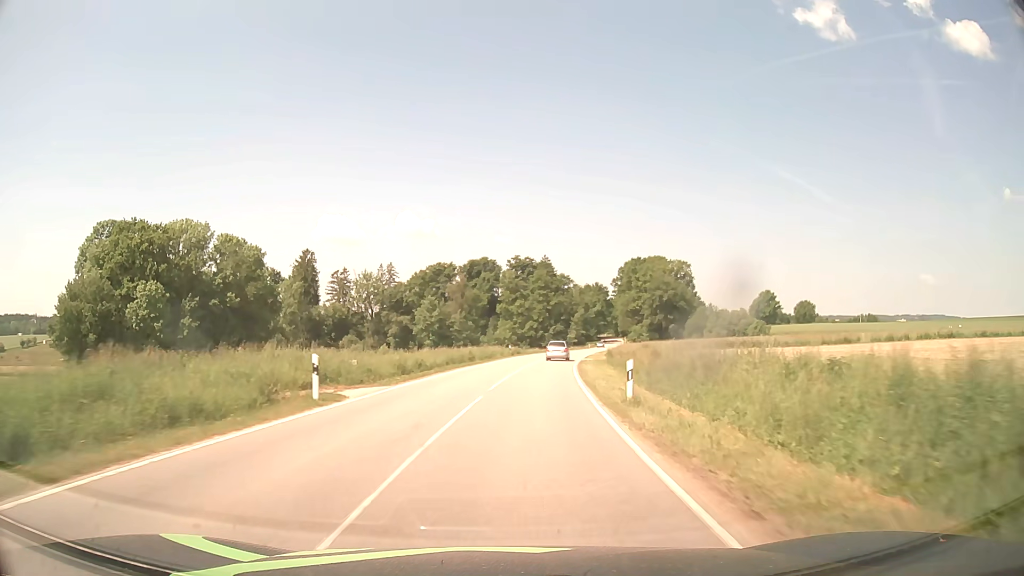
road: tertiary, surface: asphalt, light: Day
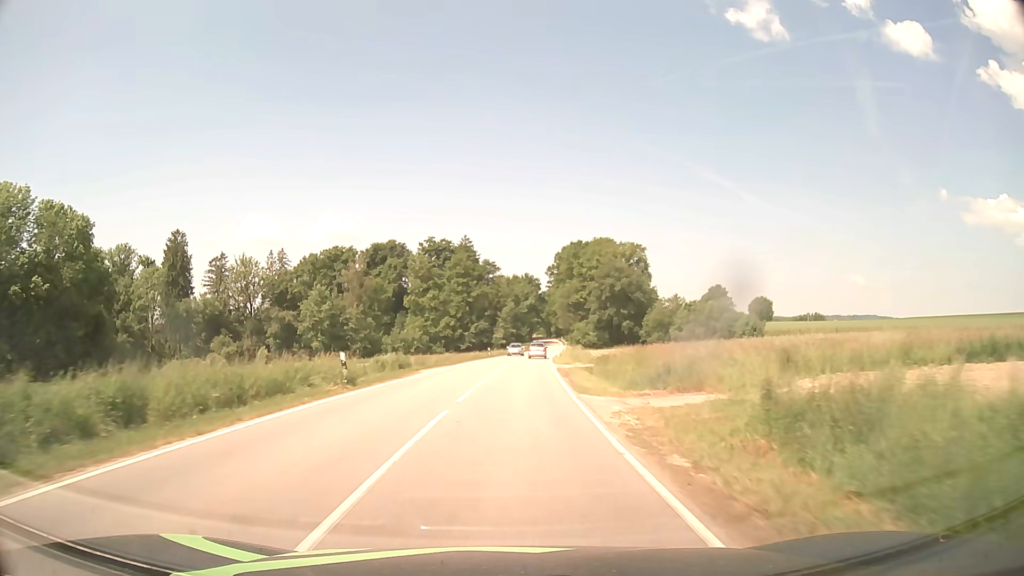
(+2.8, +41.4) m; +7°
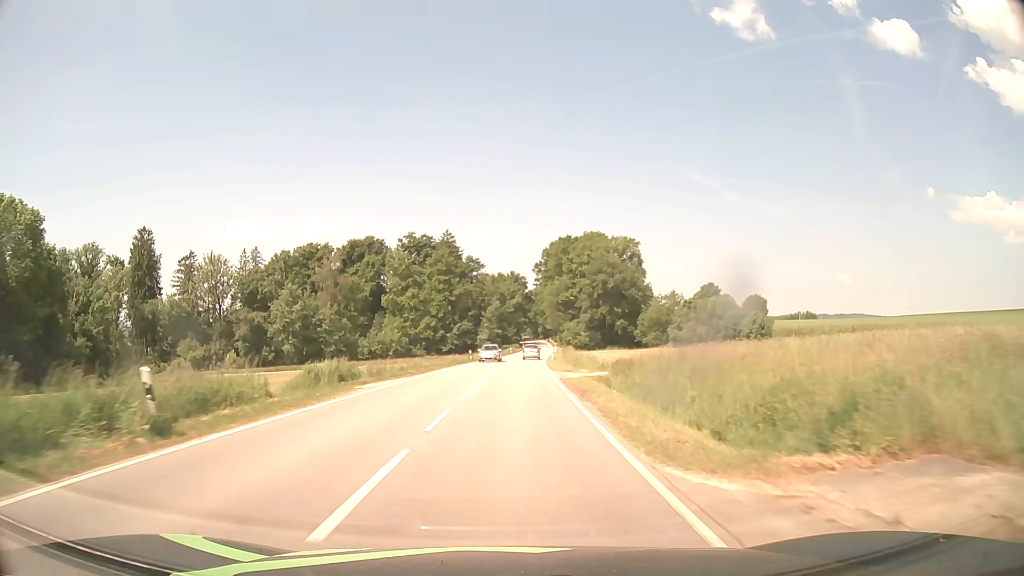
(+0.1, +10.7) m; +1°
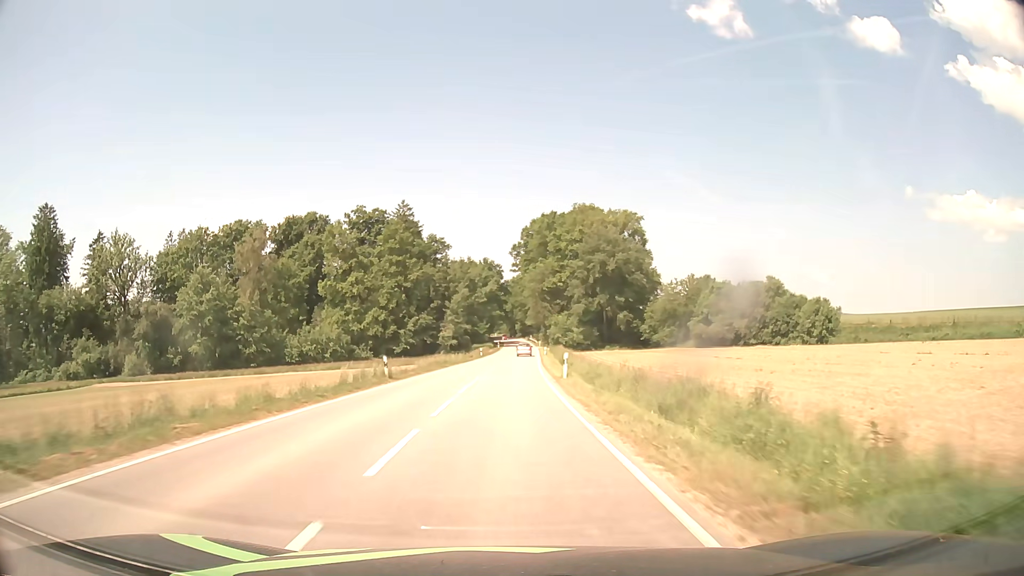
(+0.7, +32.5) m; +2°
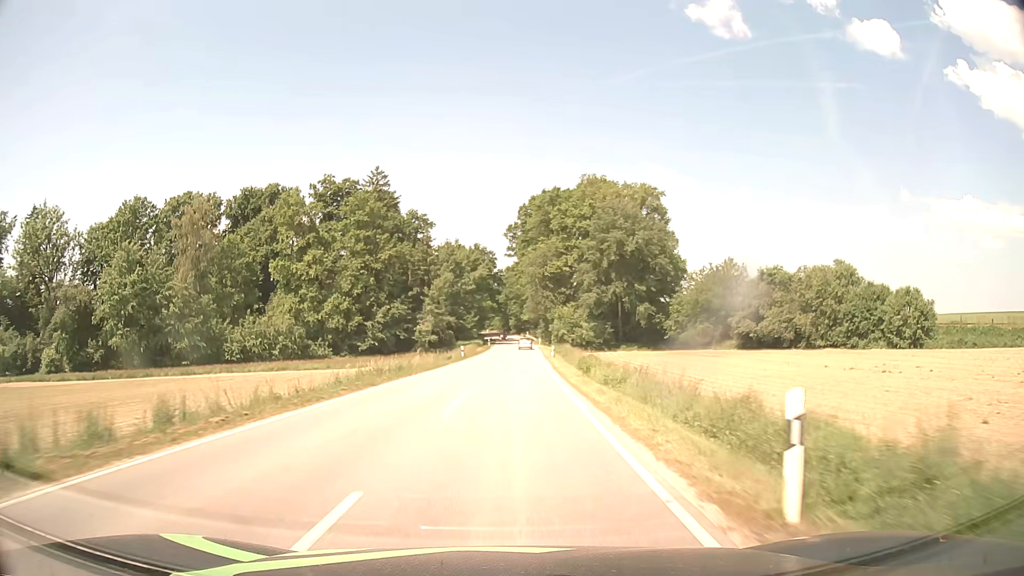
(+0.1, +22.2) m; 0°
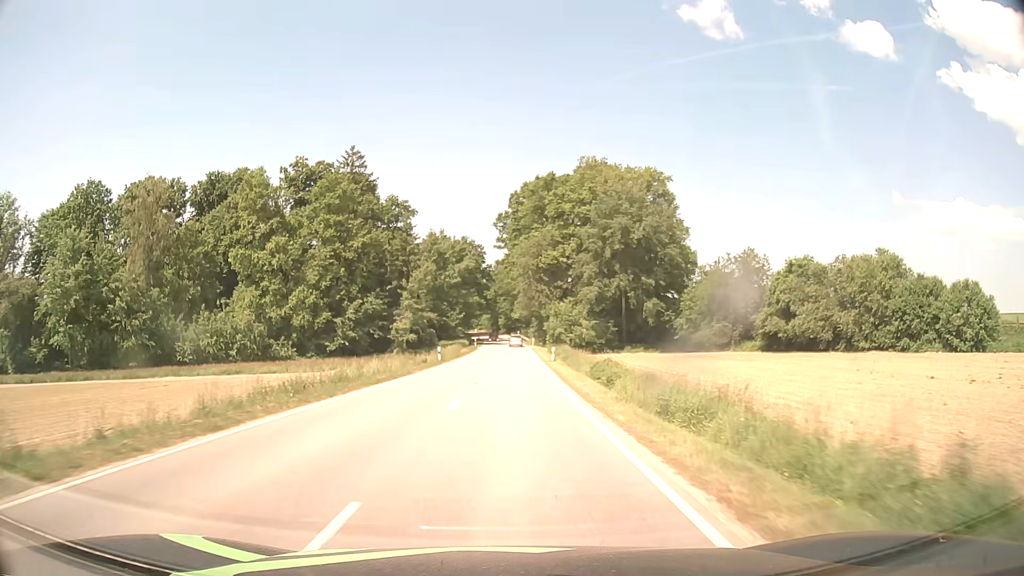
(+0.1, +11.2) m; +1°
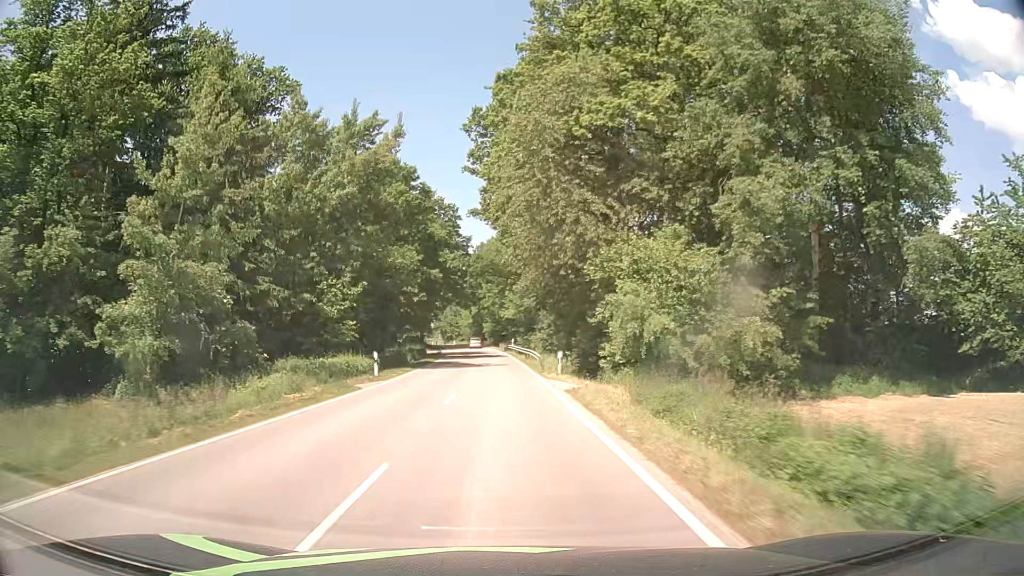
(+1.3, +57.8) m; +1°
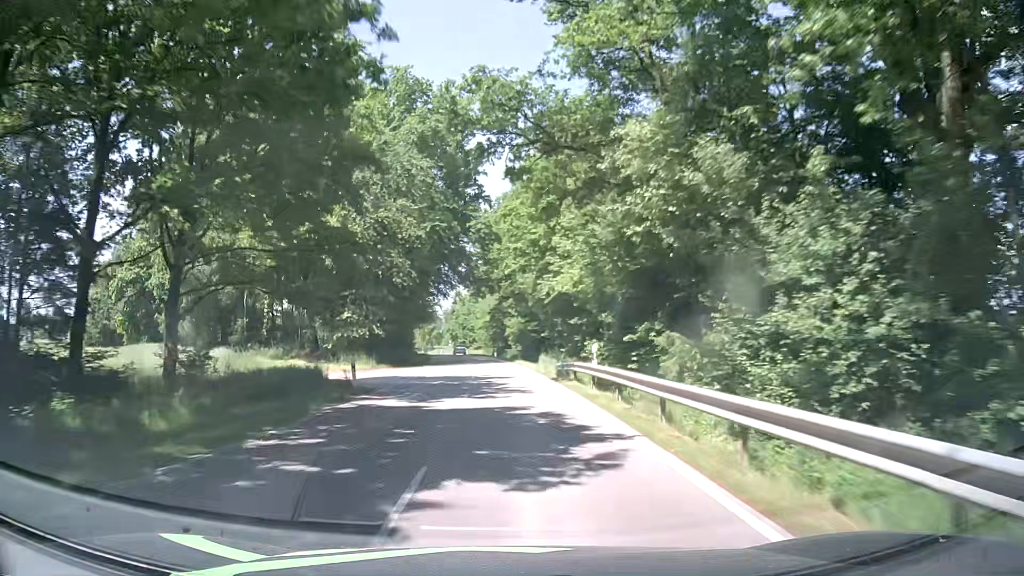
(-1.2, +47.8) m; -2°
(0, +10) (0, +20) (-1, +30) (-1, +40) (-2, +50) (-2, +60) (-3, +70) (-5, +80) (-6, +90) (-7, +100) m
